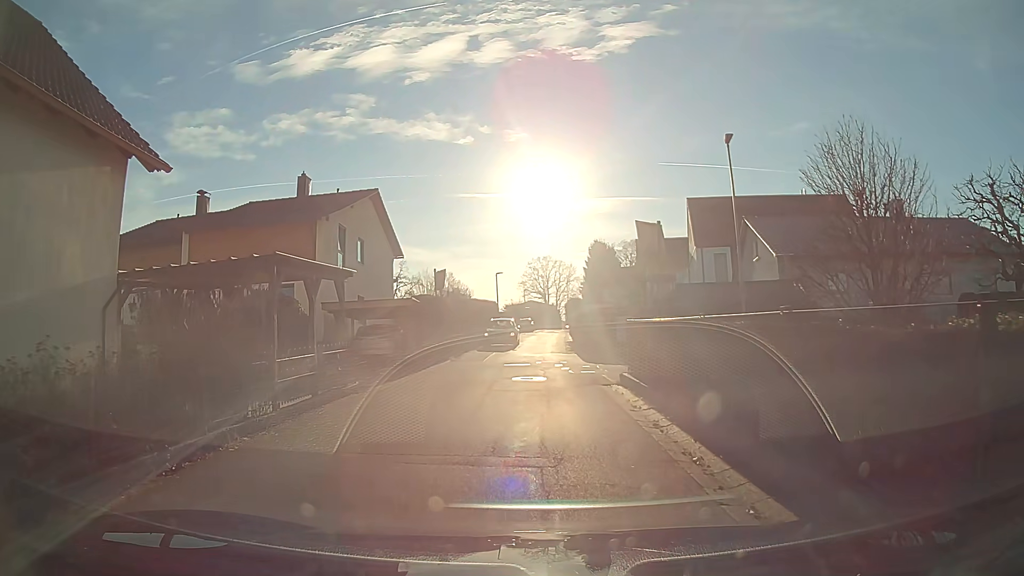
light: Day
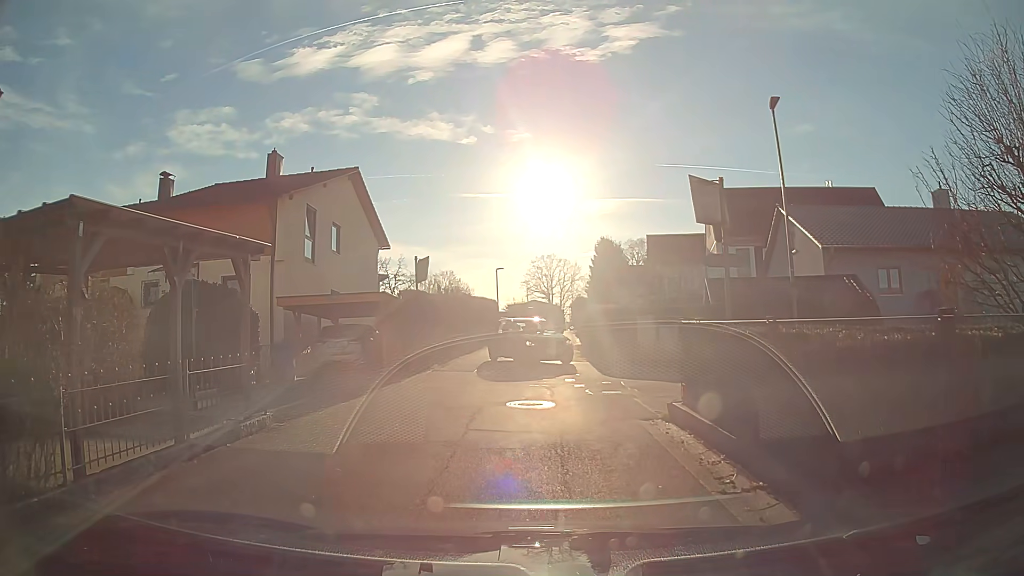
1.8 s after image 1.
(0.0, +4.6) m; -1°
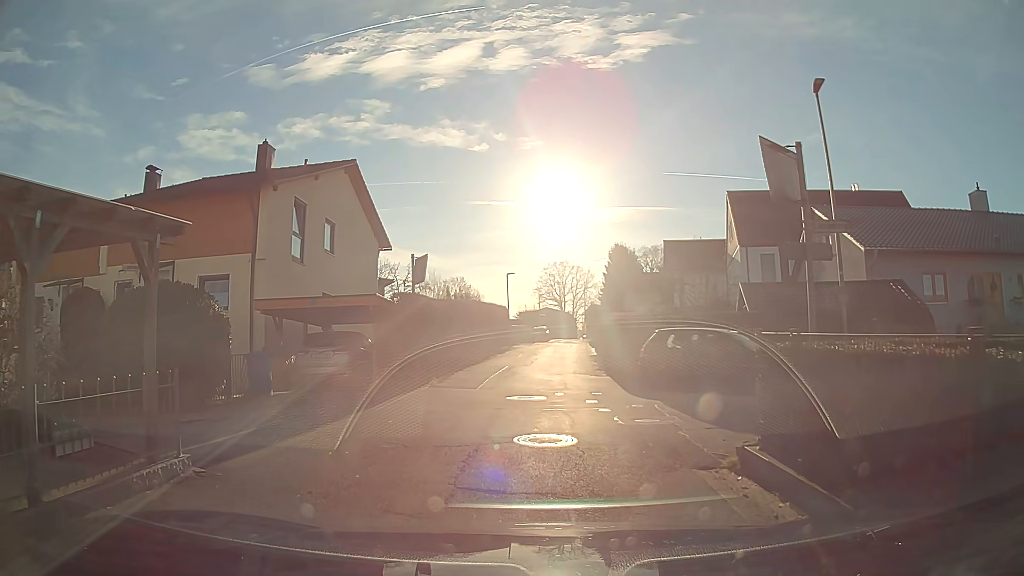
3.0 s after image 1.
(0.0, +2.7) m; -1°
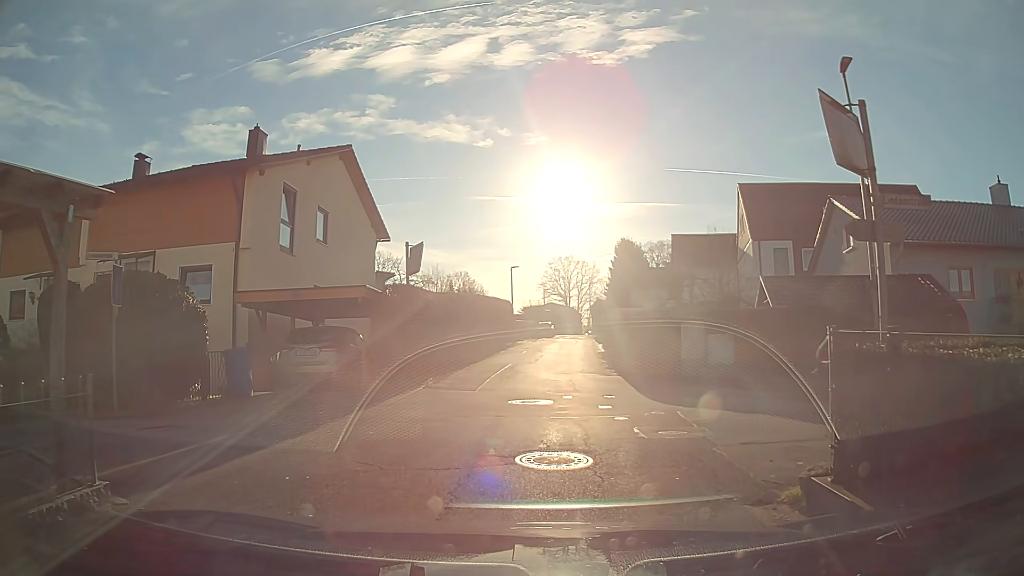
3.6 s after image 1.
(0.0, +1.5) m; 0°
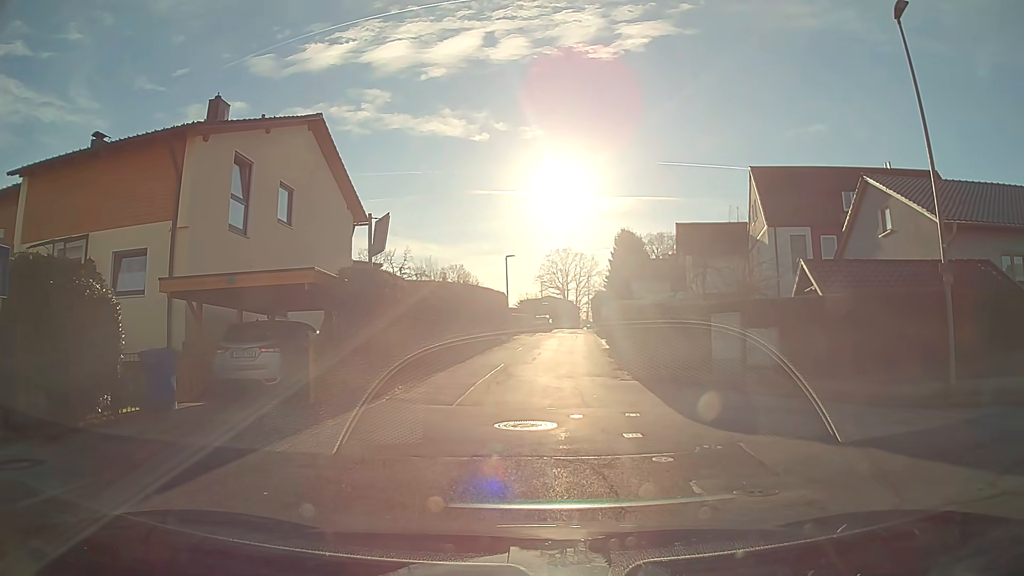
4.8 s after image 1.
(0.0, +3.4) m; +1°
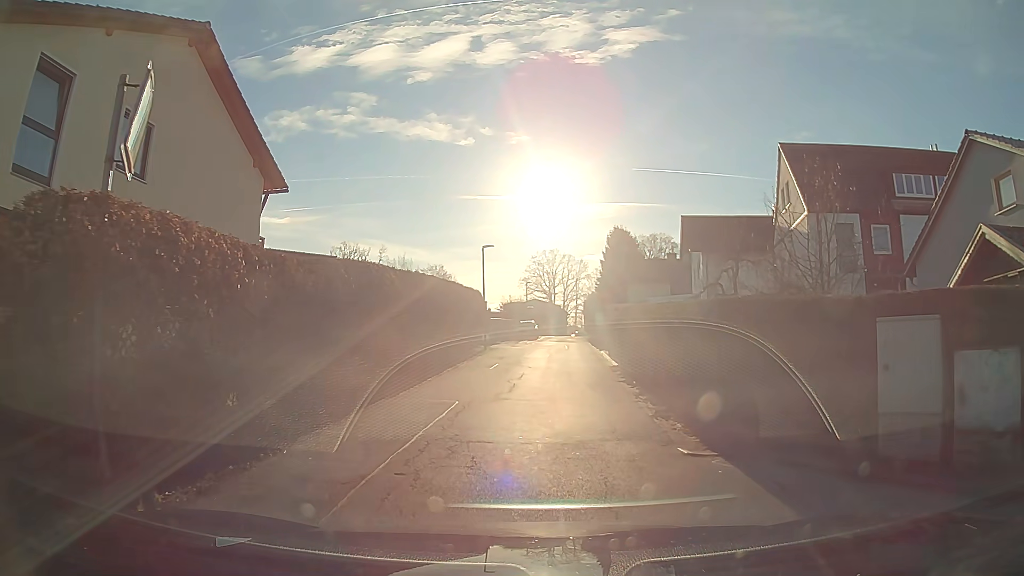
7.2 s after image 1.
(0.0, +8.2) m; +1°
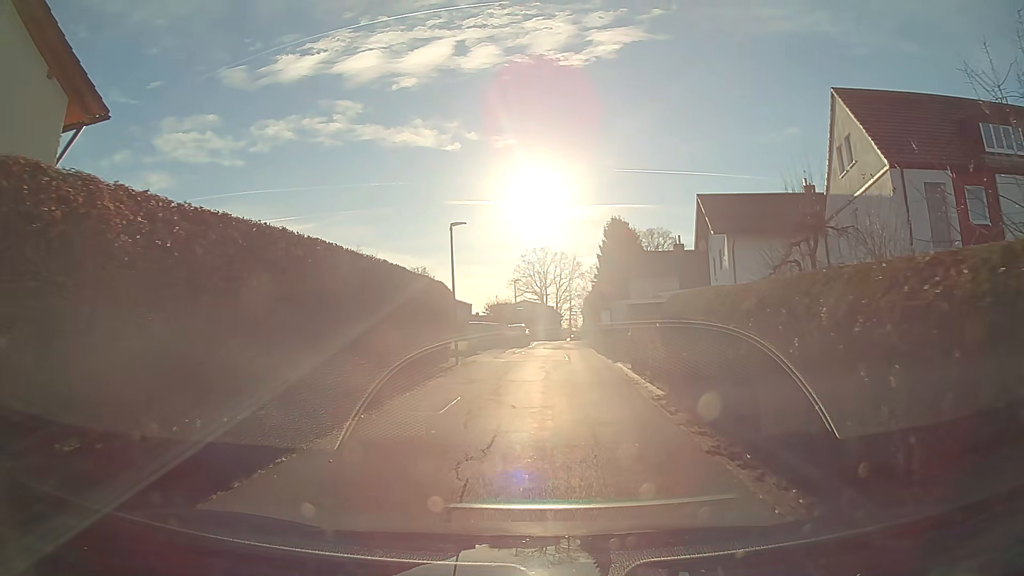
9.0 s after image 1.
(+0.1, +9.2) m; +1°
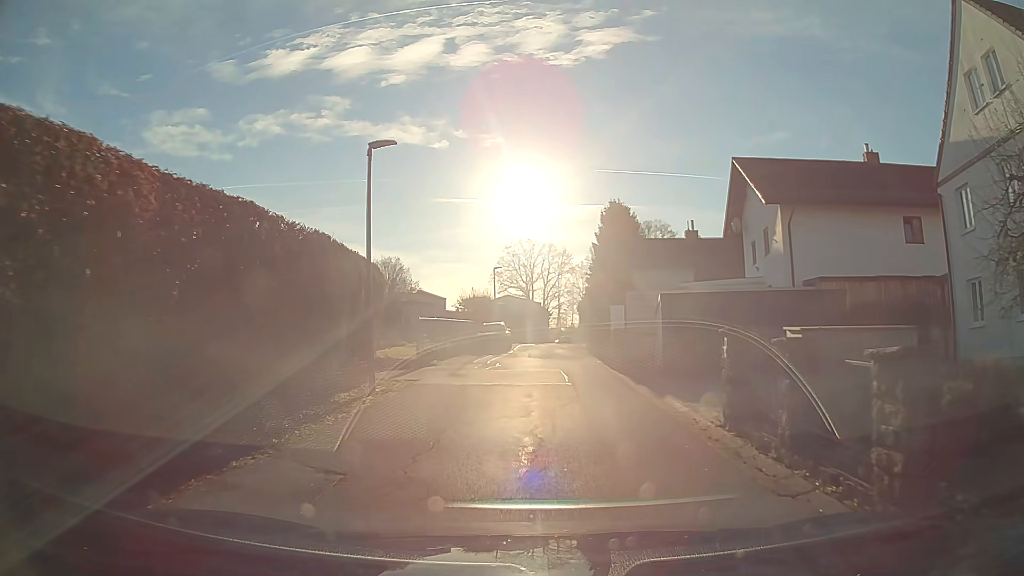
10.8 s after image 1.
(+0.1, +11.1) m; +1°
(0, +10) (0, +20) (+1, +30) (+1, +40) (+2, +50) (+4, +60) (+6, +69) (+10, +79) (+14, +88) (+16, +97) m
